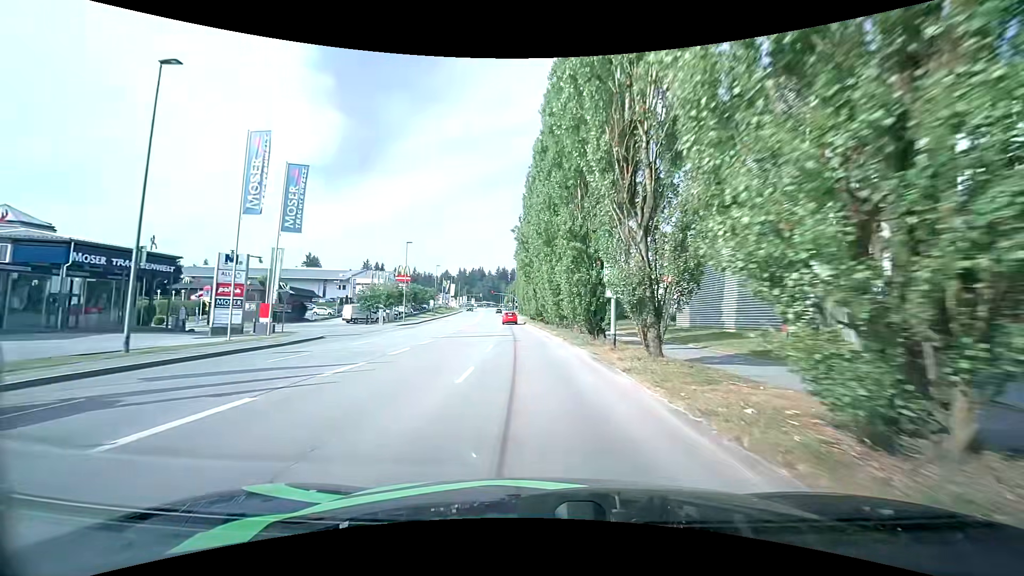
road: tertiary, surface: asphalt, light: Day
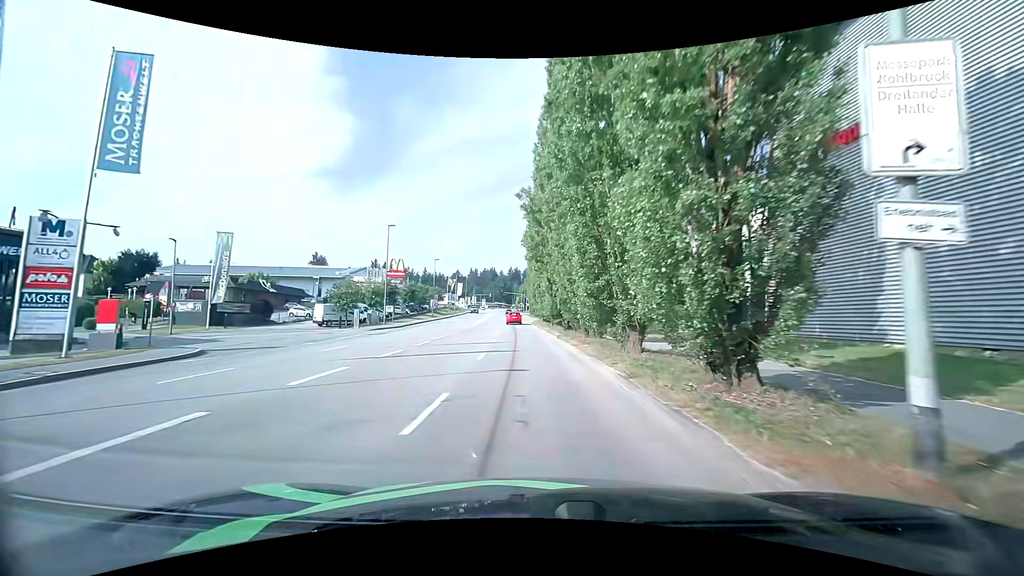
(0.0, +13.2) m; 0°
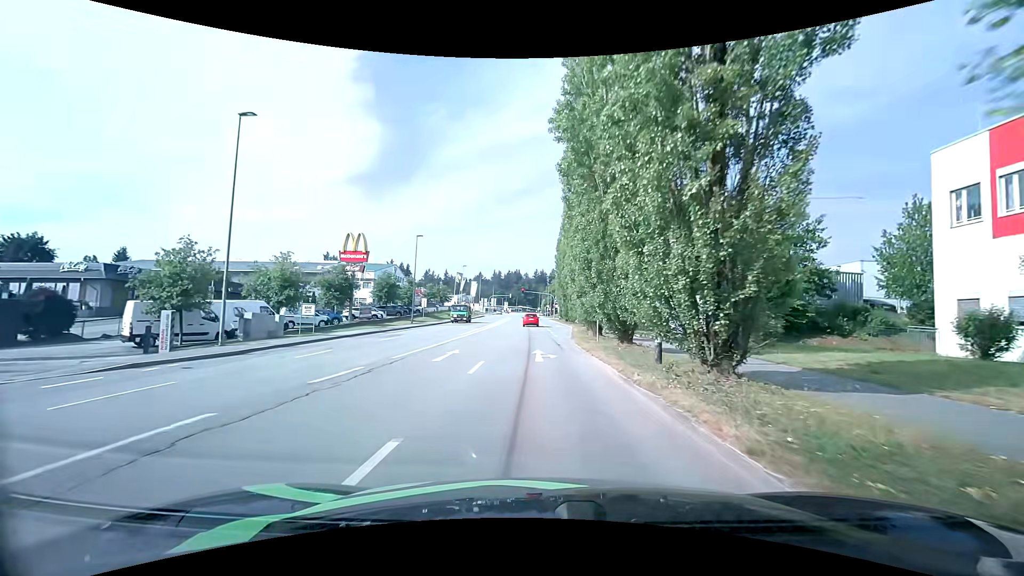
(-1.3, +30.2) m; -4°
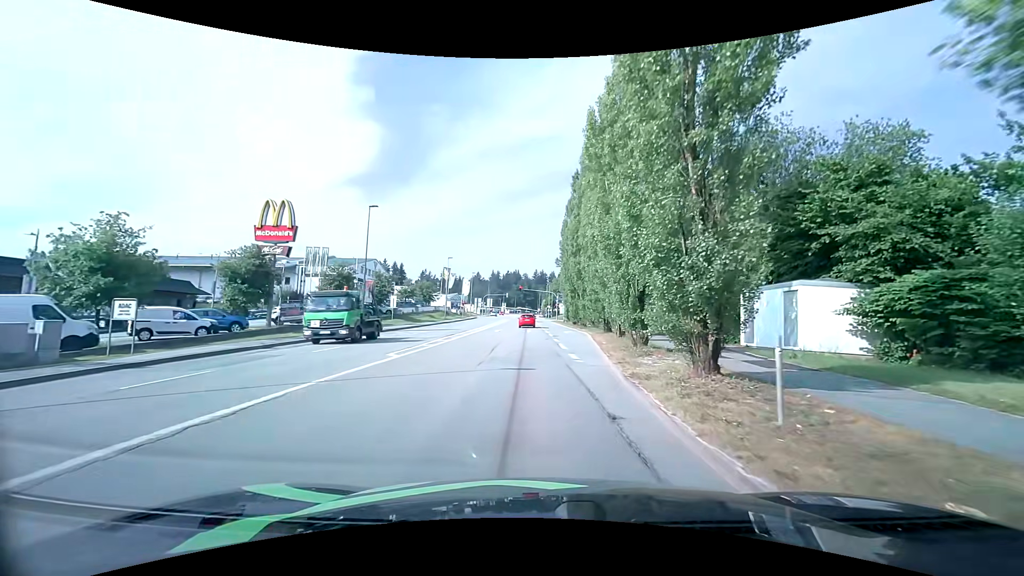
(0.0, +16.2) m; +1°
